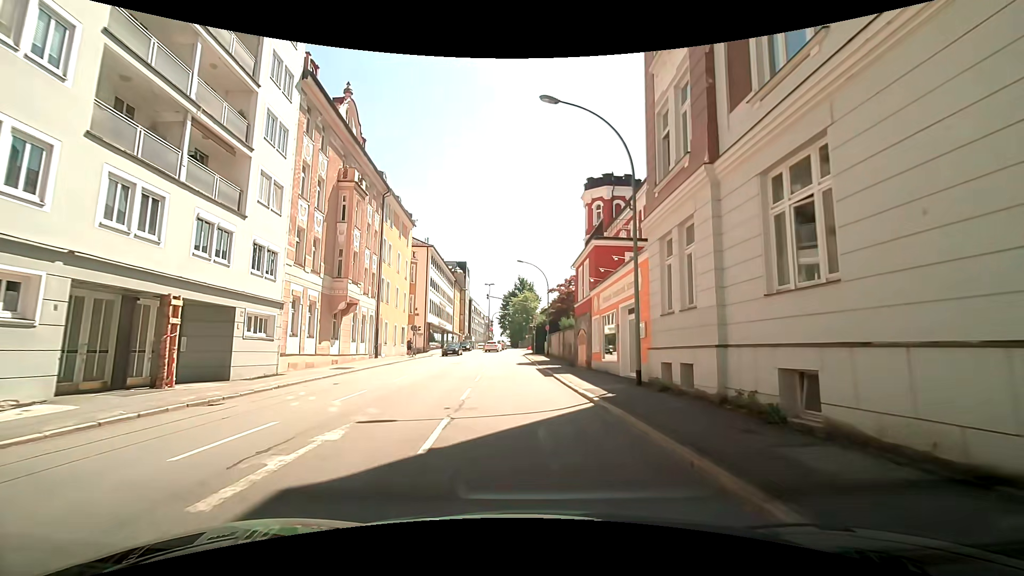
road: tertiary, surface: asphalt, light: Day
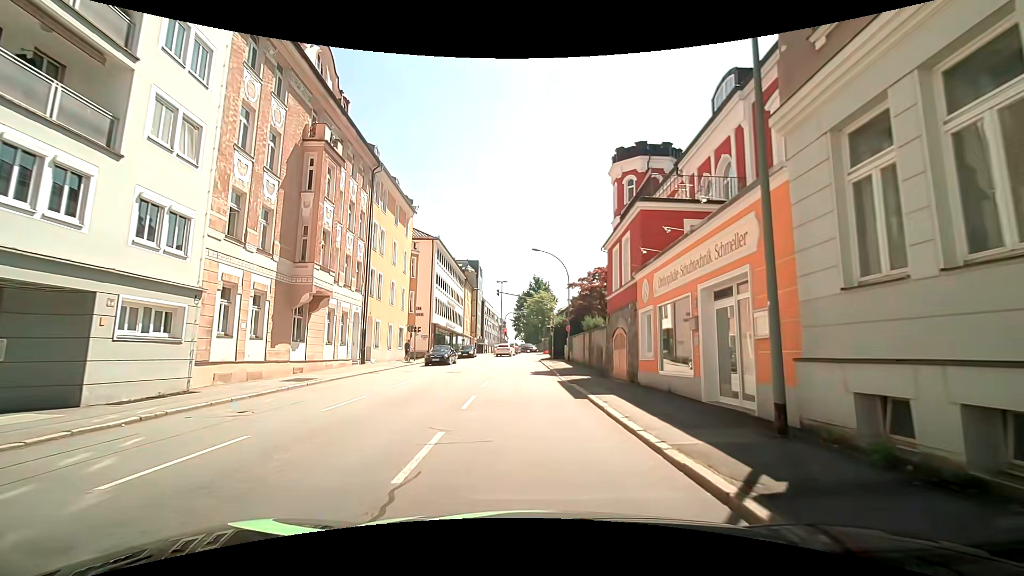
(-0.1, +7.2) m; -2°
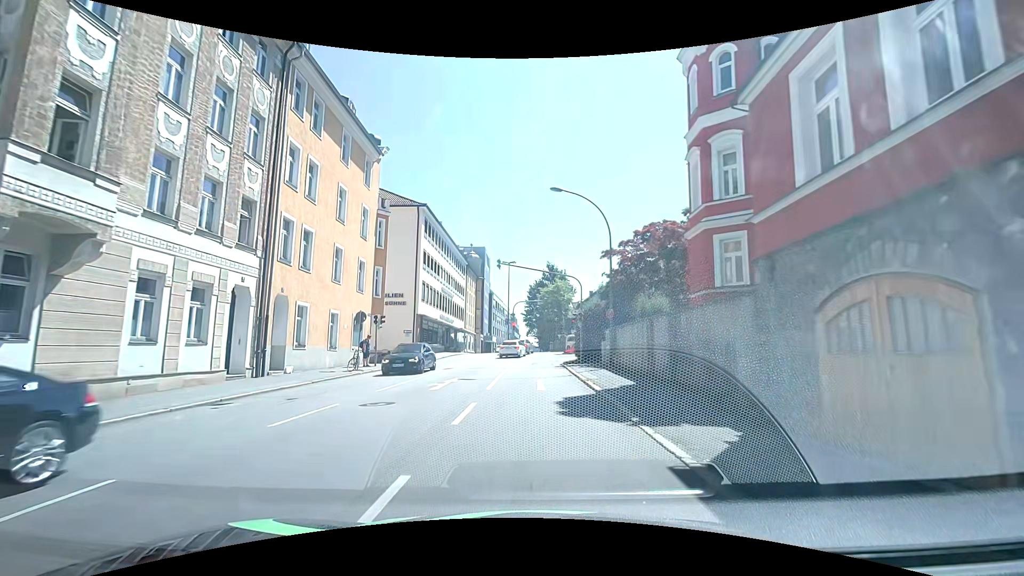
(-0.2, +15.0) m; -2°
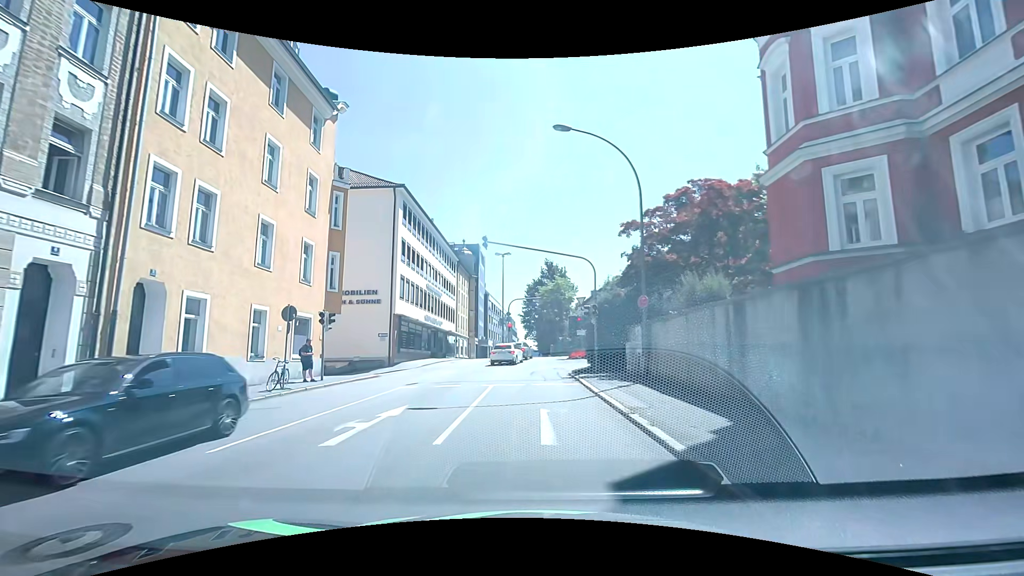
(+0.1, +7.5) m; +1°
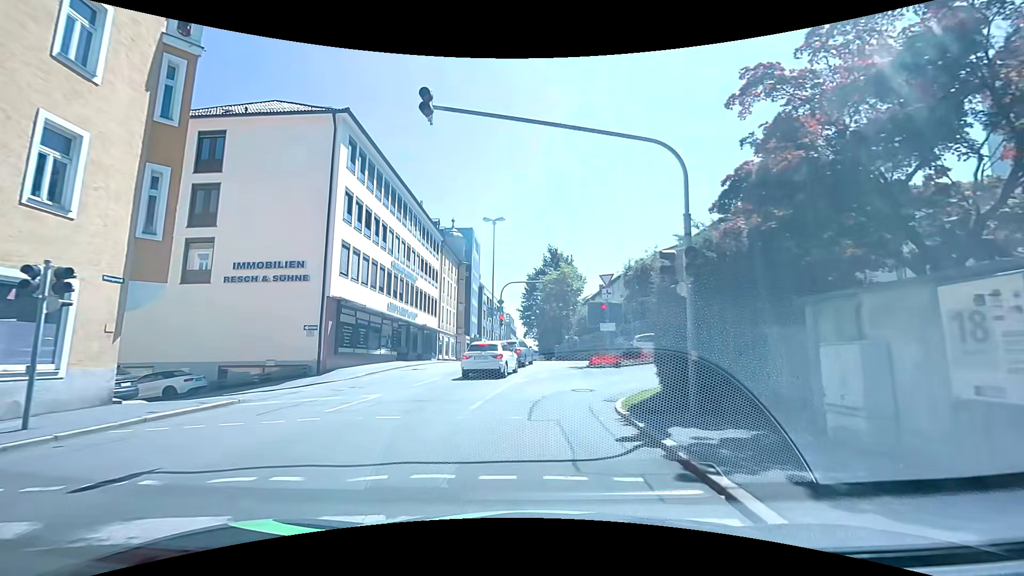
(-0.2, +13.2) m; 0°
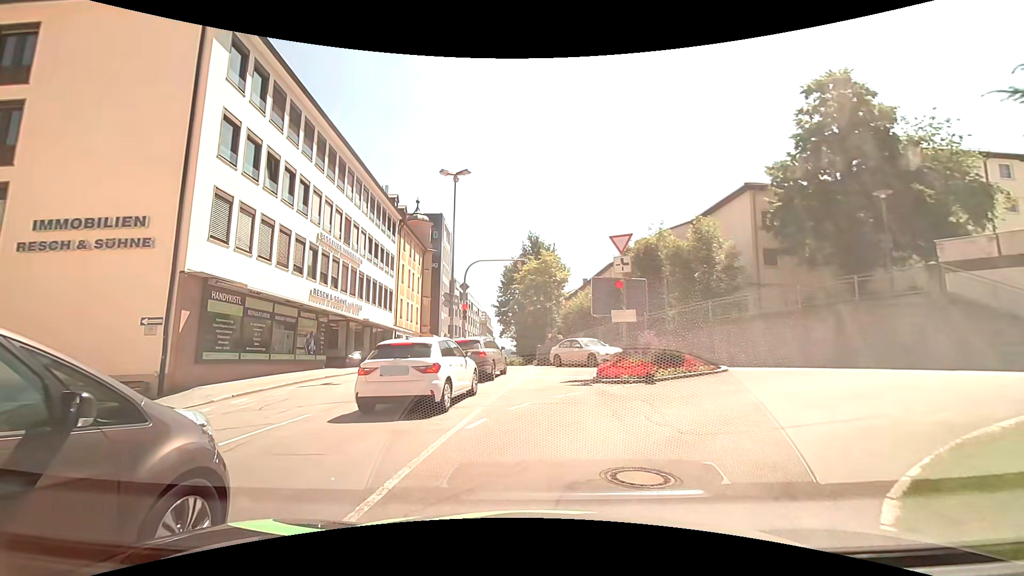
(0.0, +9.6) m; +1°
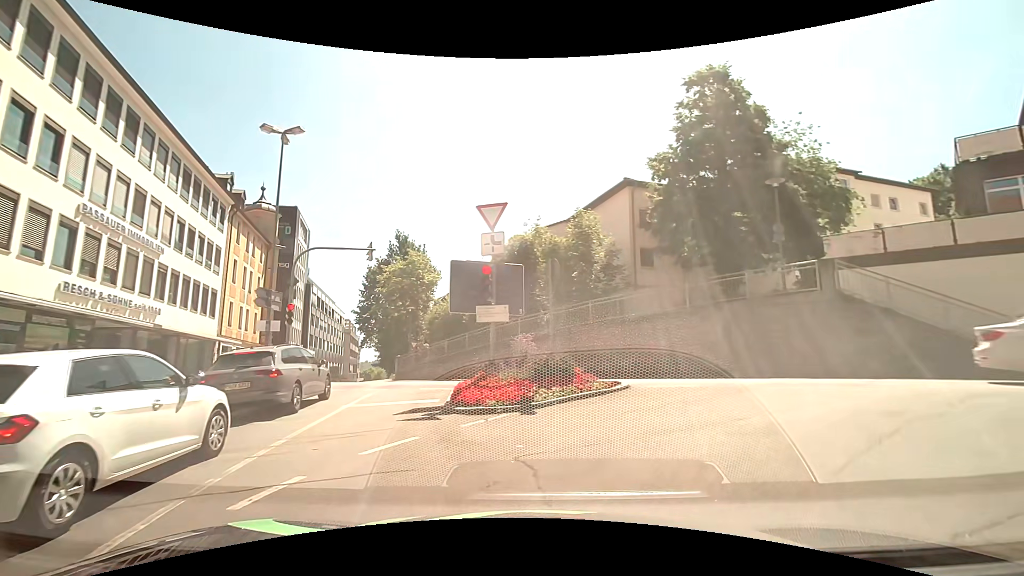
(+0.6, +4.9) m; +14°
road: residential
